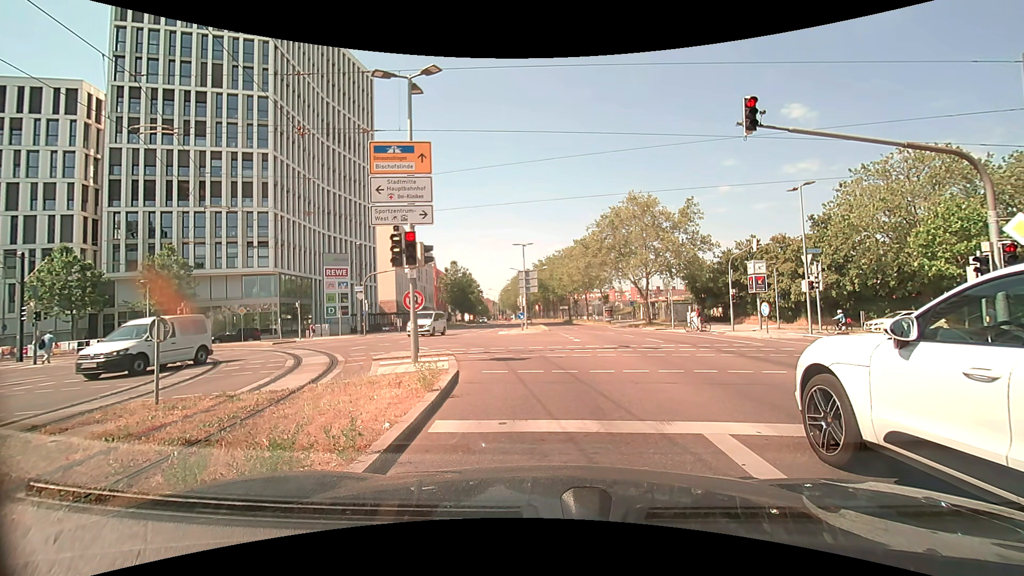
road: secondary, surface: asphalt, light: Day
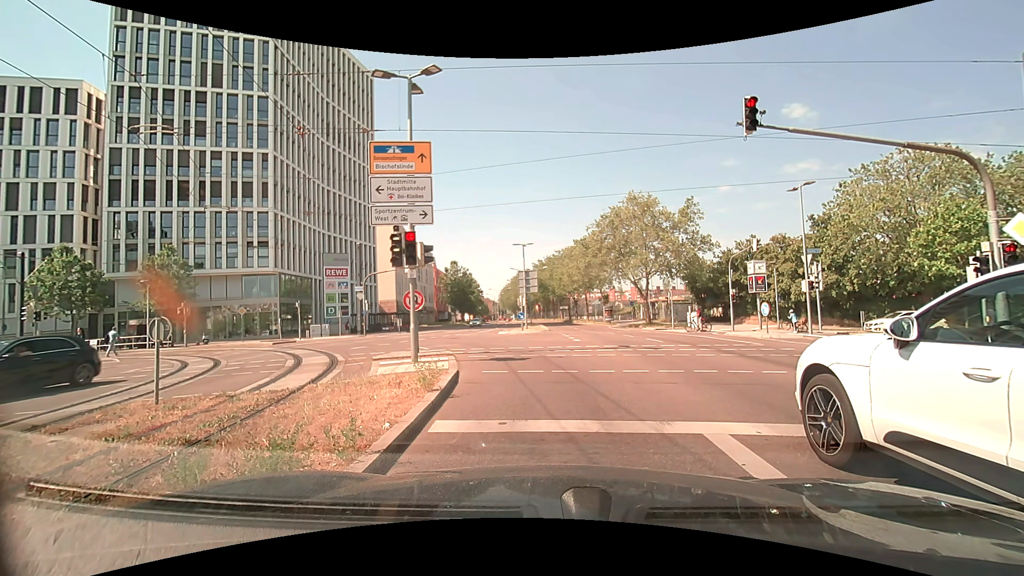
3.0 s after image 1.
(0.0, 0.0) m; 0°
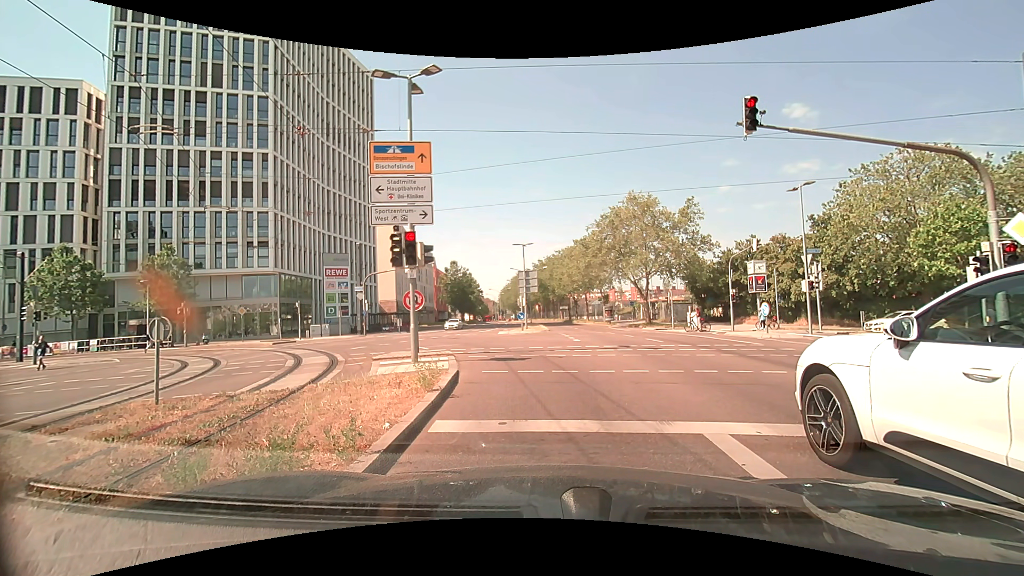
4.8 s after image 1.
(0.0, 0.0) m; 0°
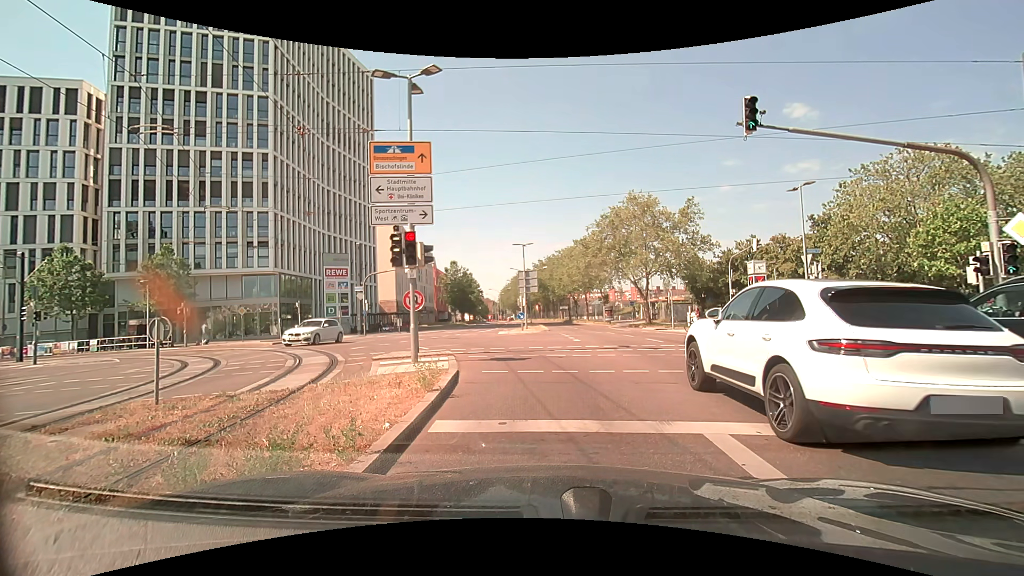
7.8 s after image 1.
(0.0, 0.0) m; 0°
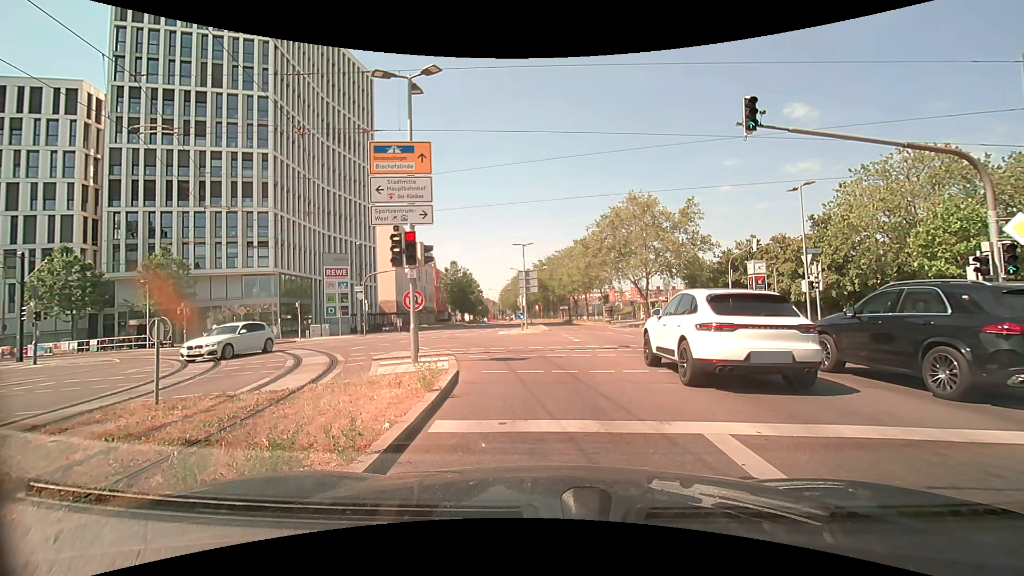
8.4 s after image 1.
(0.0, 0.0) m; 0°
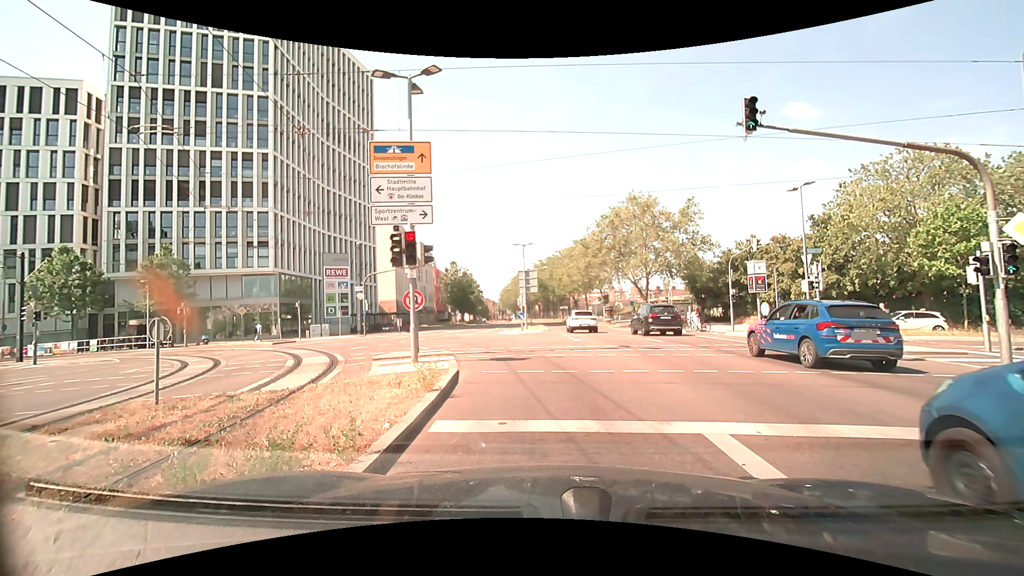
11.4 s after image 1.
(0.0, 0.0) m; 0°
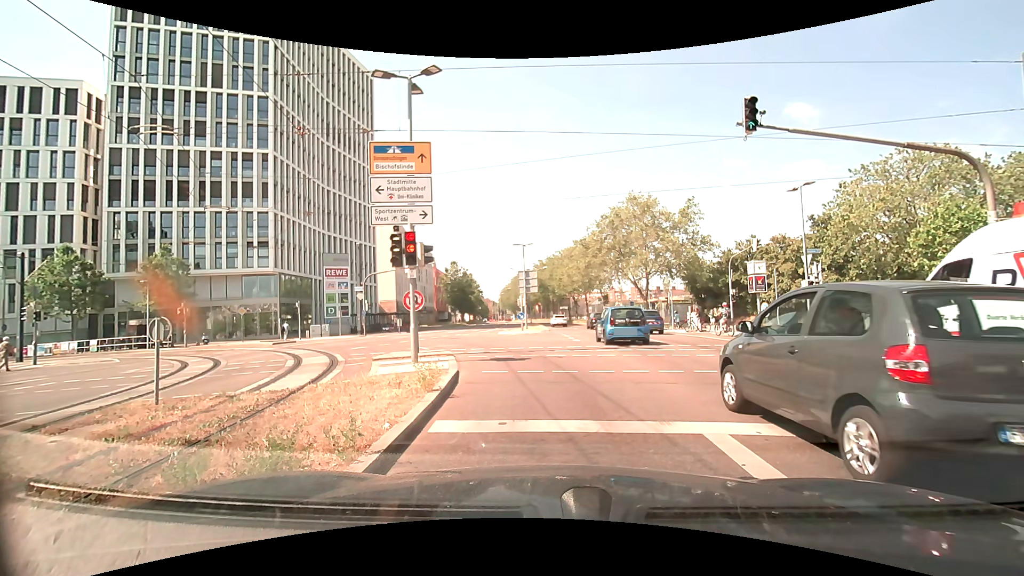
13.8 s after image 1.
(0.0, 0.0) m; 0°
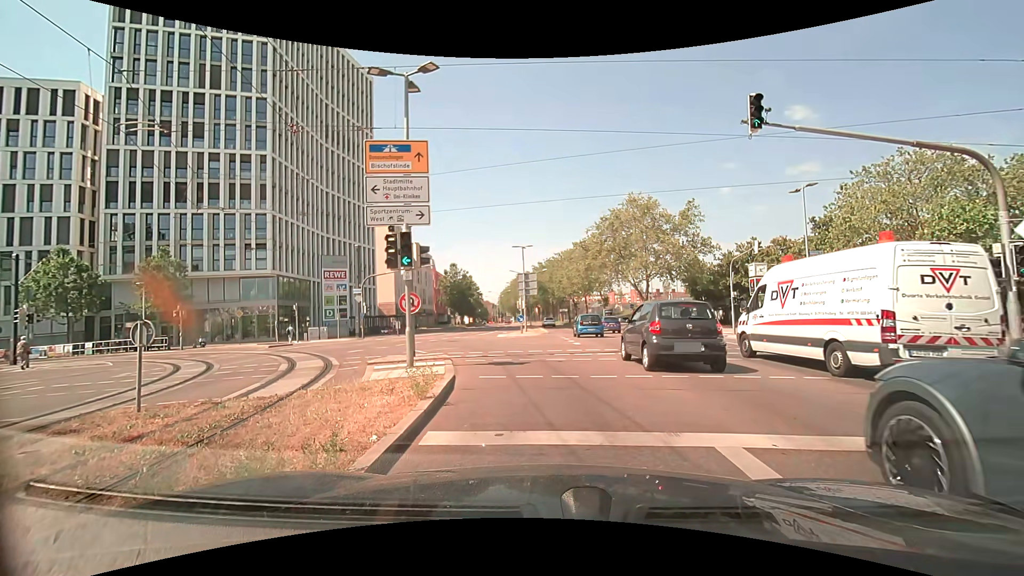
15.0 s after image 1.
(0.0, +0.4) m; 0°
